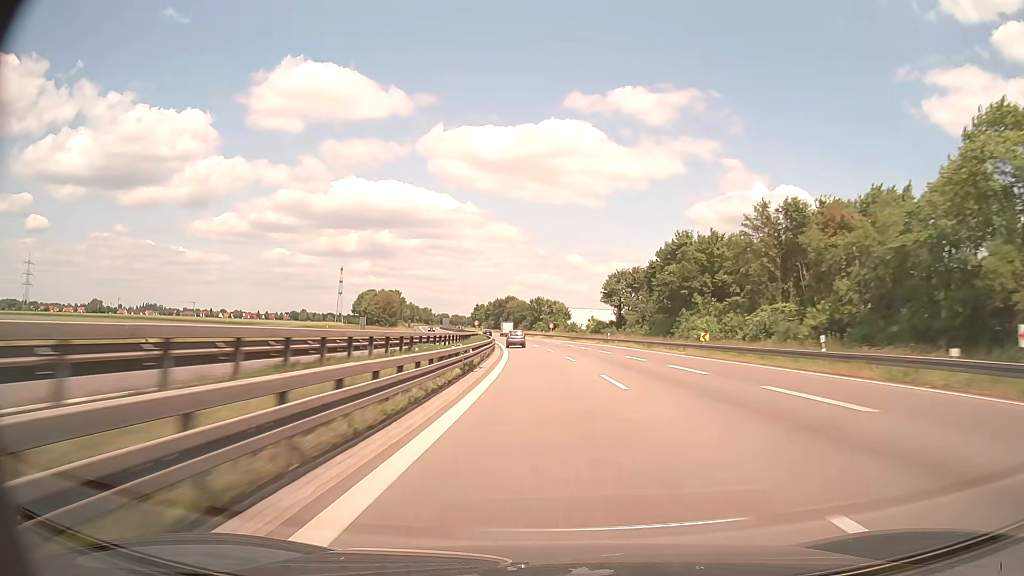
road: trunk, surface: asphalt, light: Day
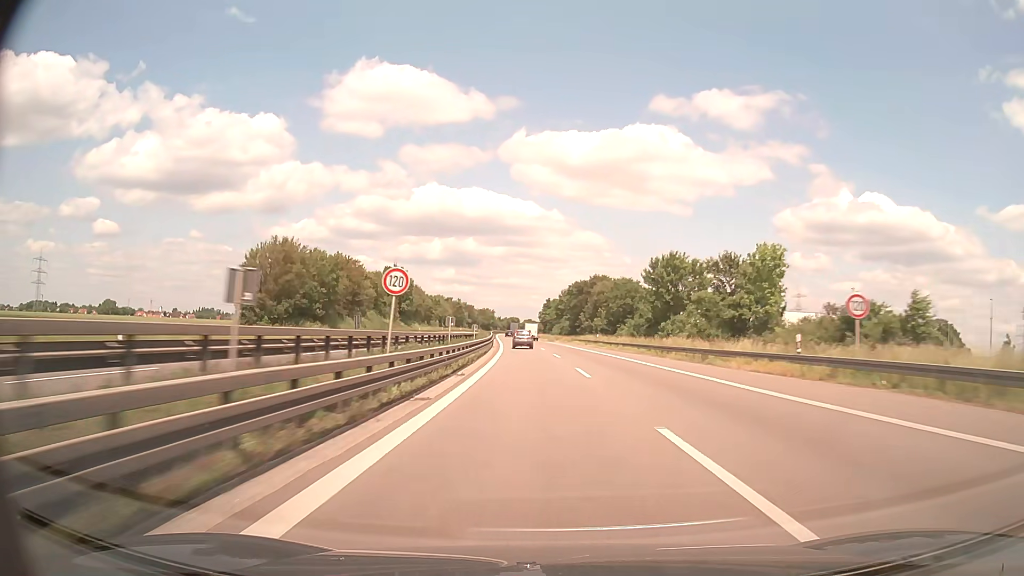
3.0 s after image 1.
(-6.2, +102.3) m; -7°
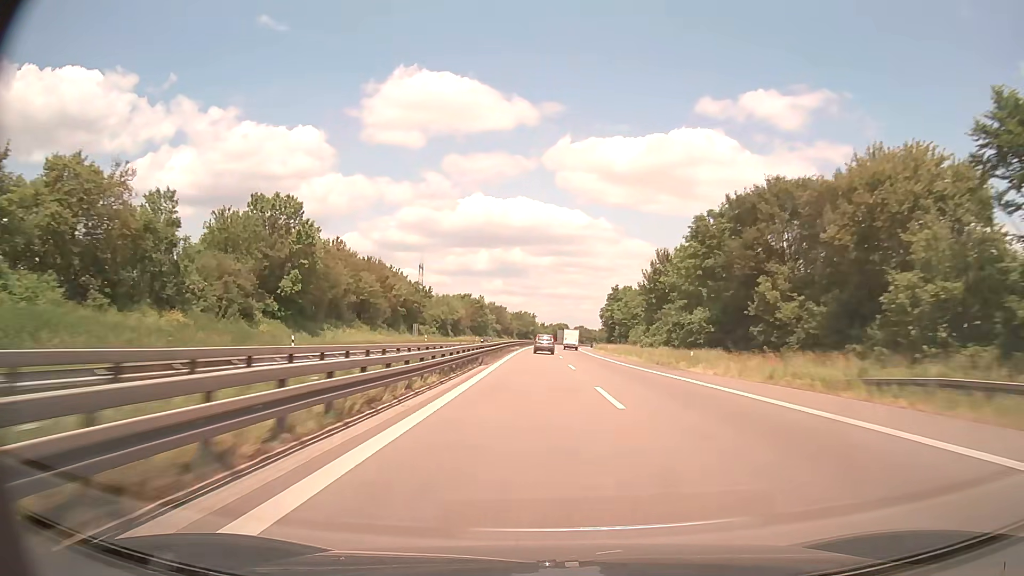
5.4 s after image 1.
(-3.5, +80.0) m; -4°
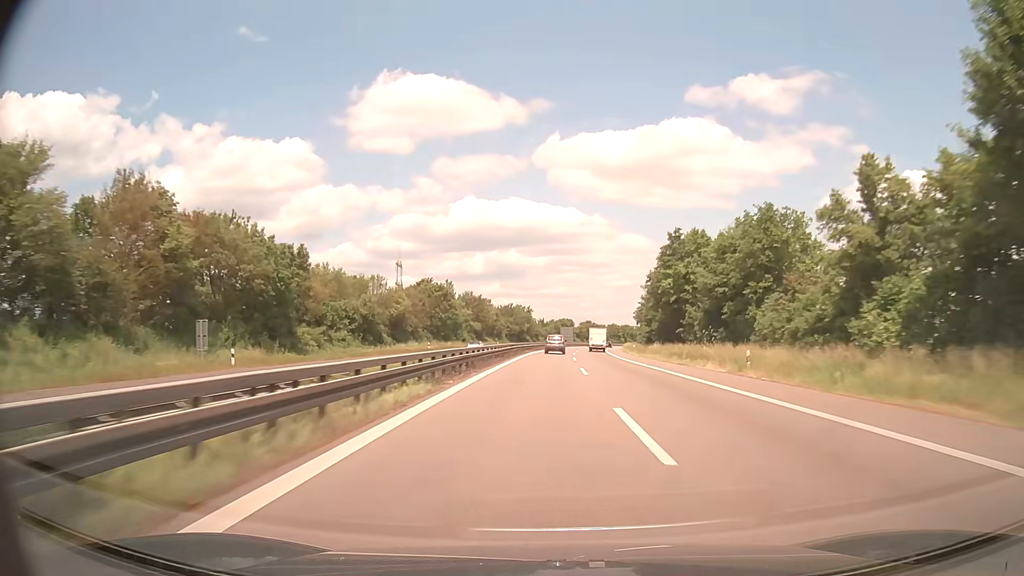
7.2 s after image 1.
(-0.2, +60.0) m; 0°
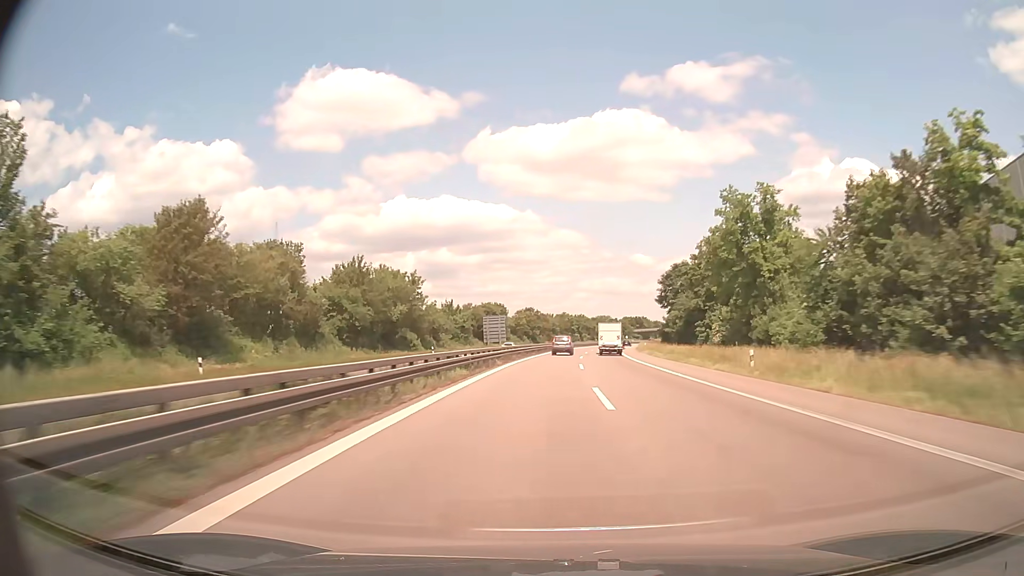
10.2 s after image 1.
(+4.0, +102.1) m; +5°
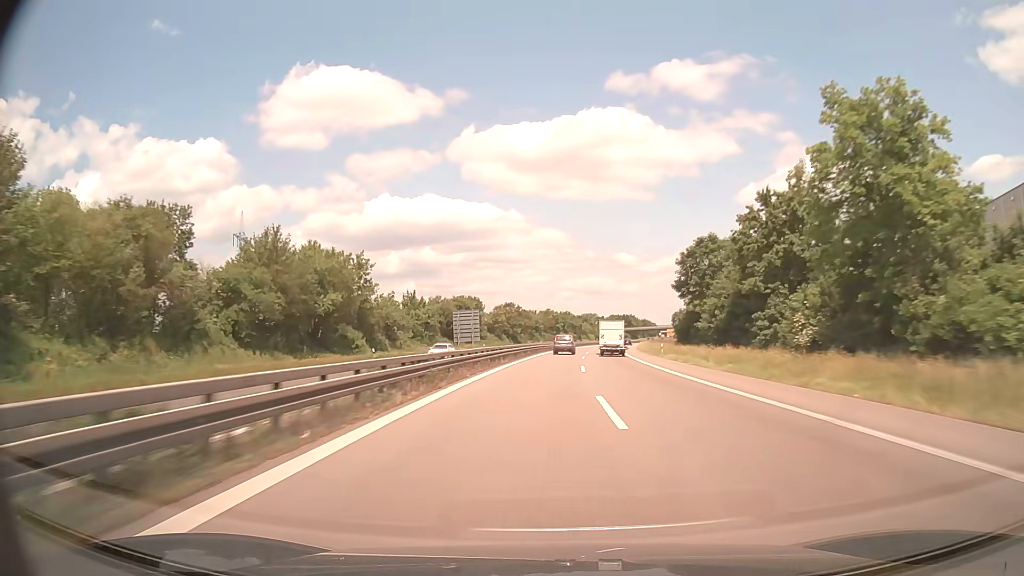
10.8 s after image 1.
(+0.3, +20.9) m; +1°
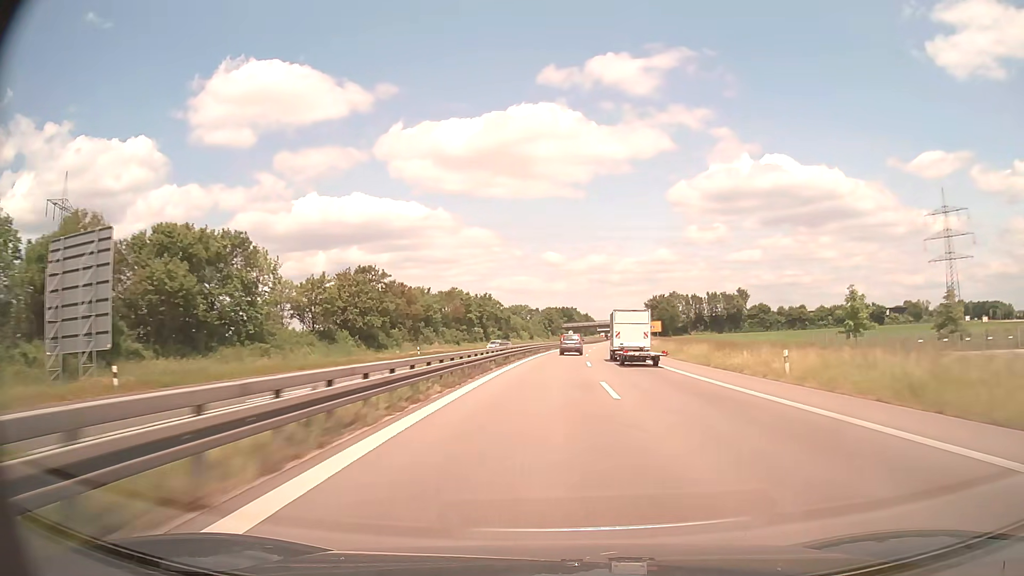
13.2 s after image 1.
(+4.2, +84.6) m; +6°
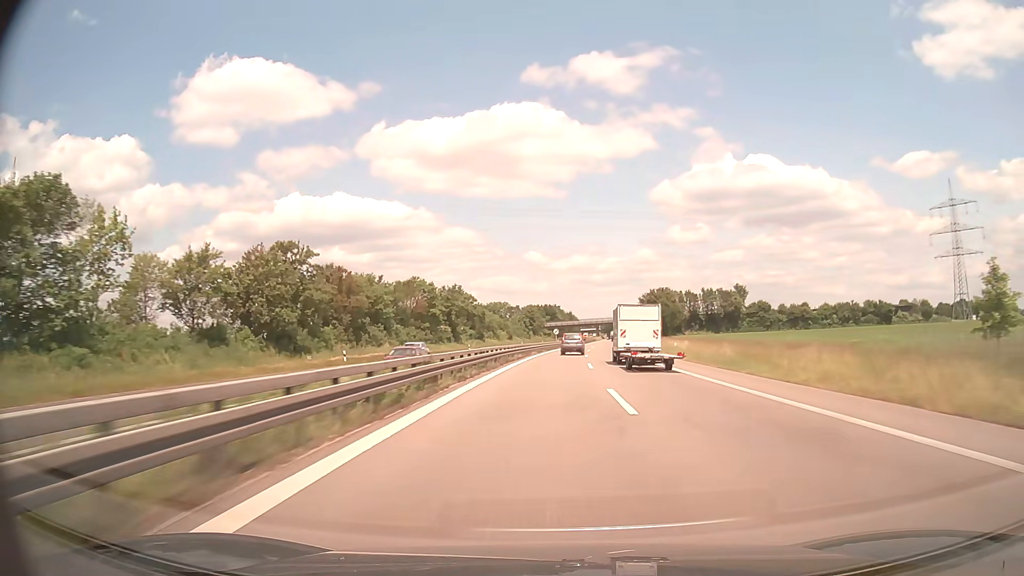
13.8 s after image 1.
(+0.3, +21.5) m; +2°
(0, +10) (0, +20) (0, +30) (+1, +40) (+1, +50) (+2, +60) (+3, +70) (+3, +80) (+4, +90) (+5, +100) m
